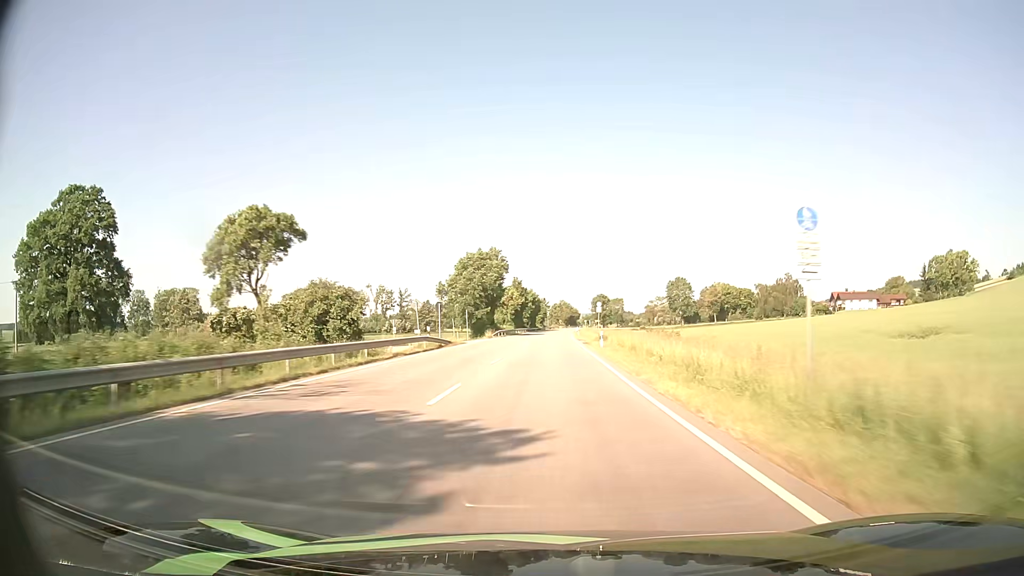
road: primary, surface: asphalt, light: Day
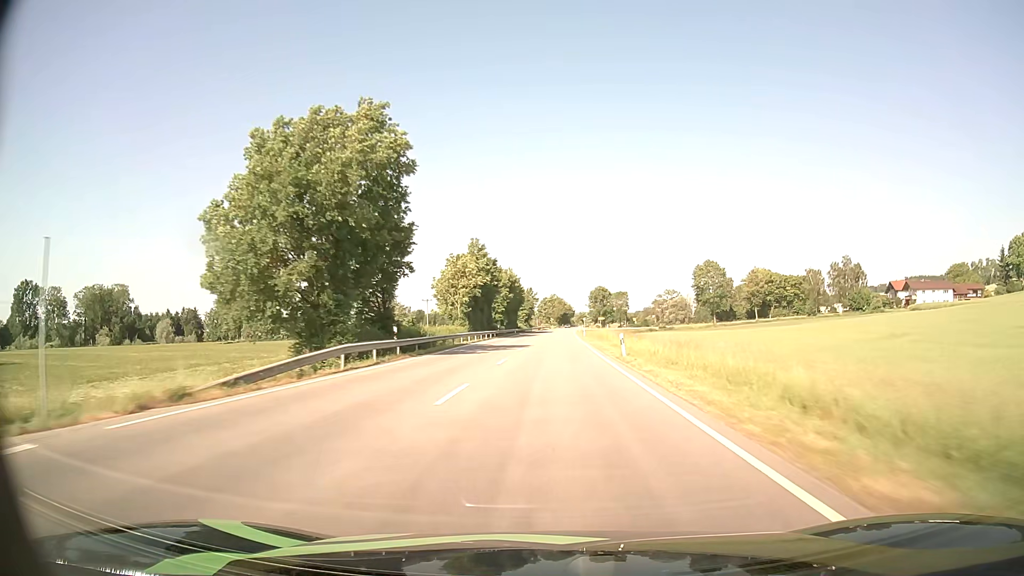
(+0.4, +61.1) m; +1°
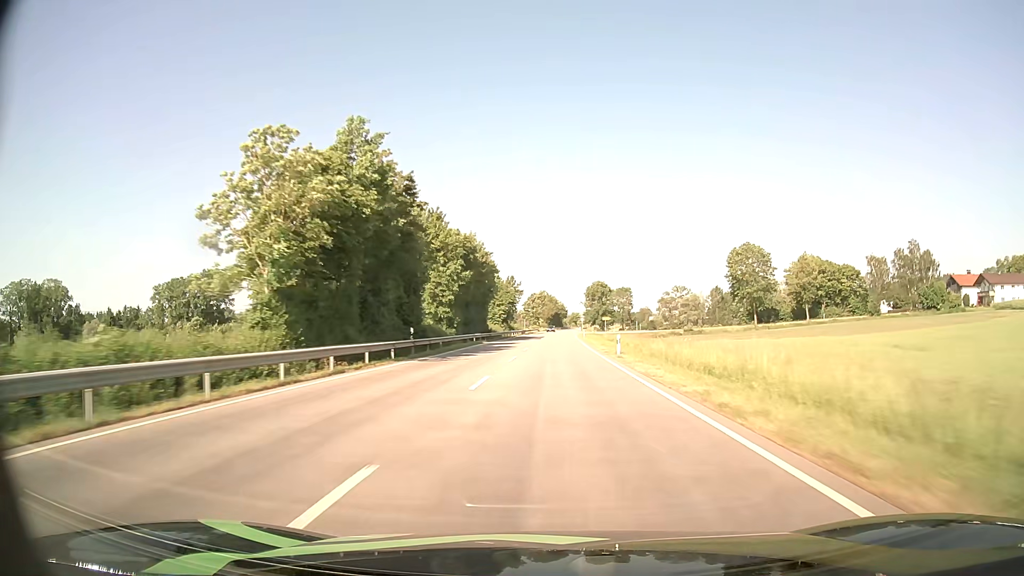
(+0.3, +45.7) m; +1°
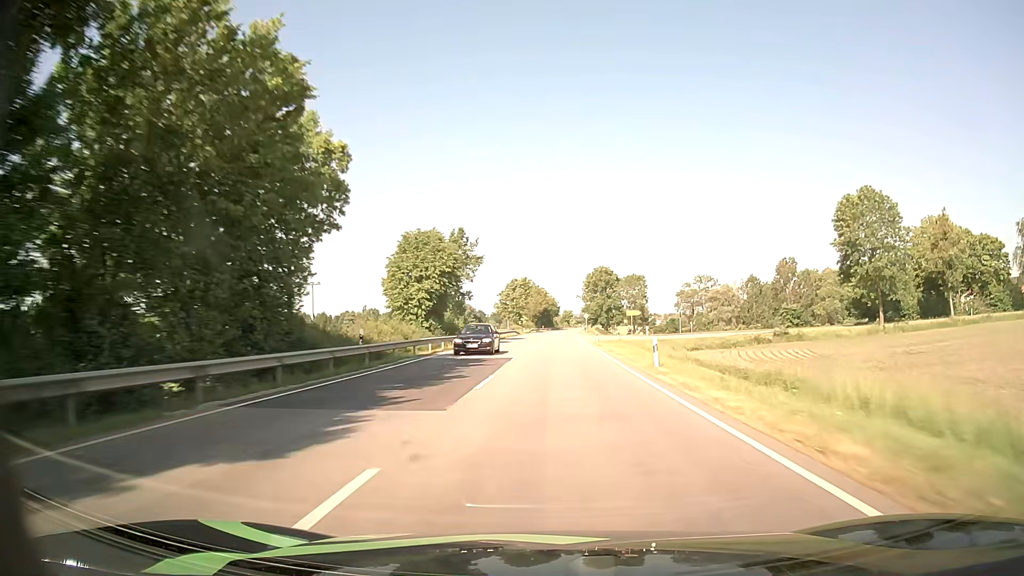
(+0.7, +60.8) m; +1°
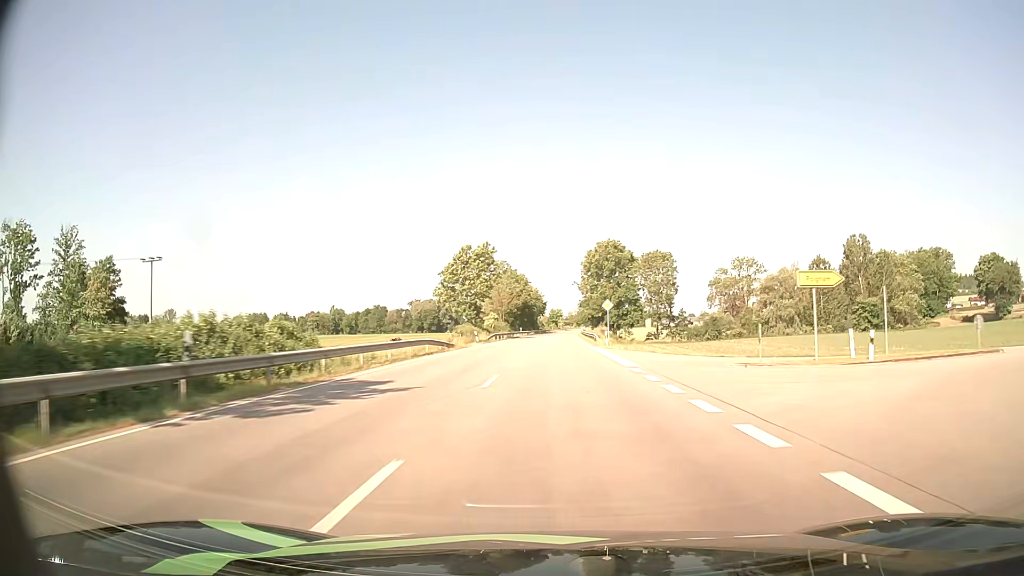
(+0.7, +60.7) m; +1°
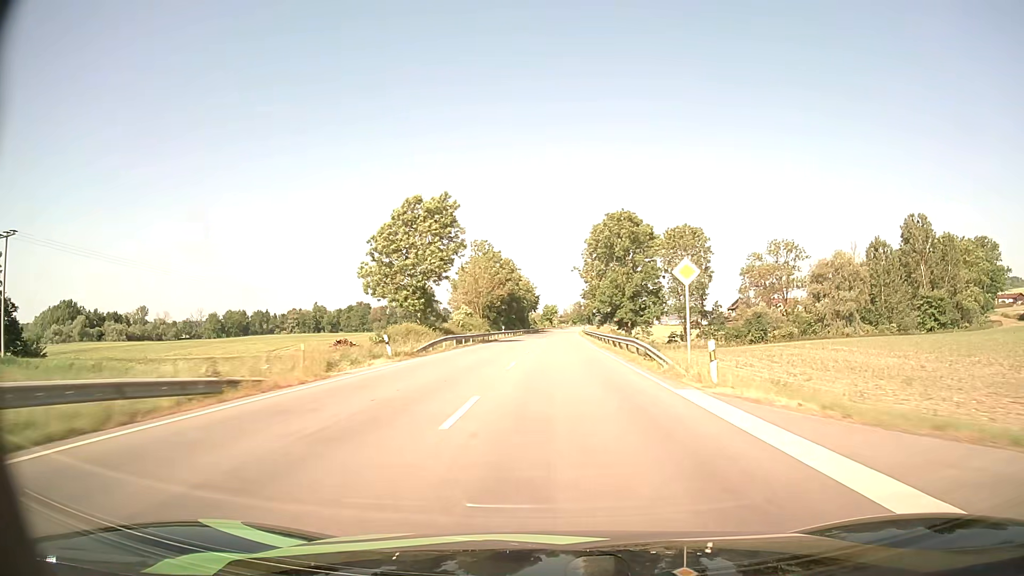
(+0.1, +30.3) m; +1°
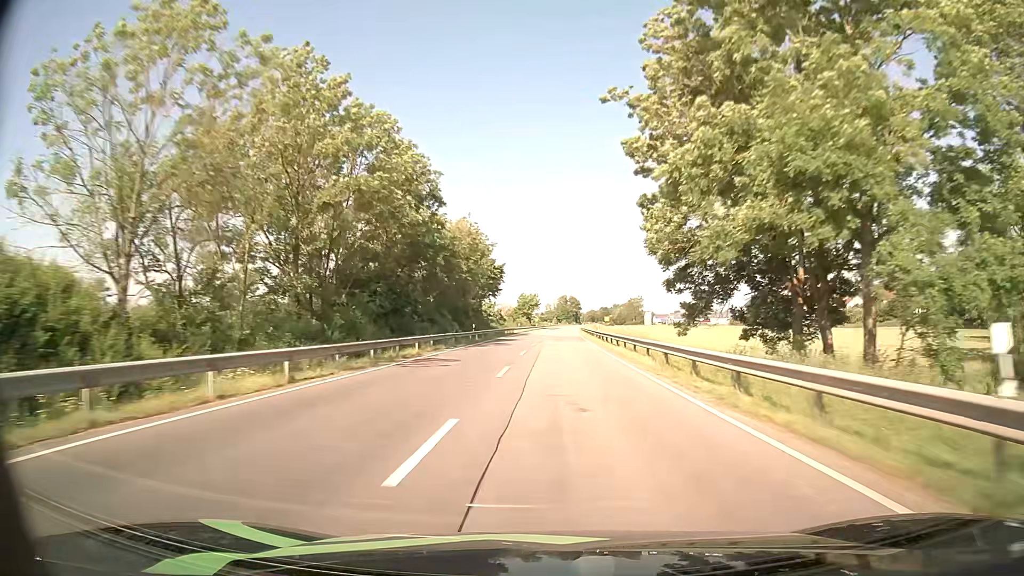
(+0.9, +75.7) m; +2°
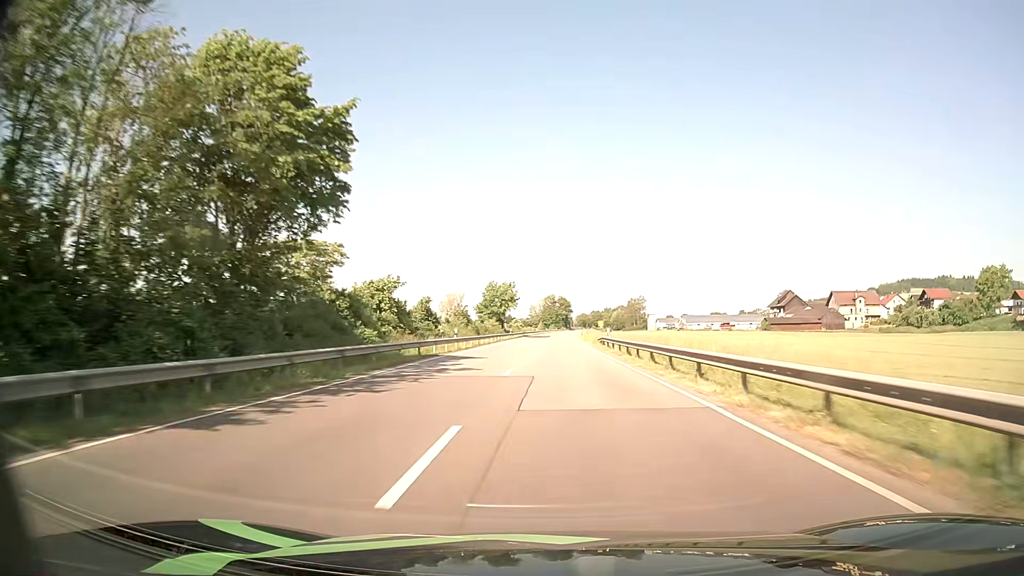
(+0.6, +60.3) m; +1°
